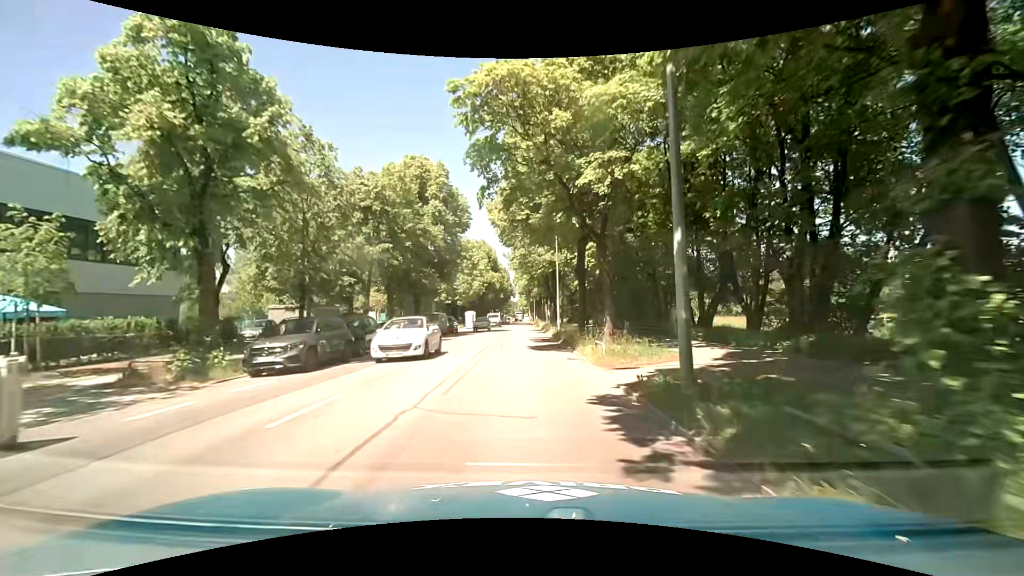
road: secondary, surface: asphalt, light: Day
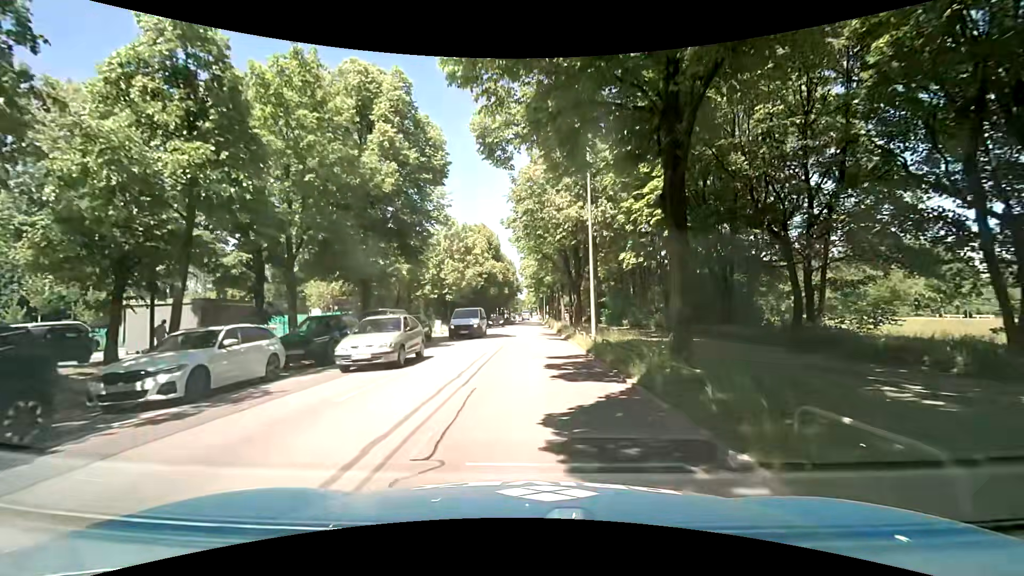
(-0.2, +15.9) m; 0°
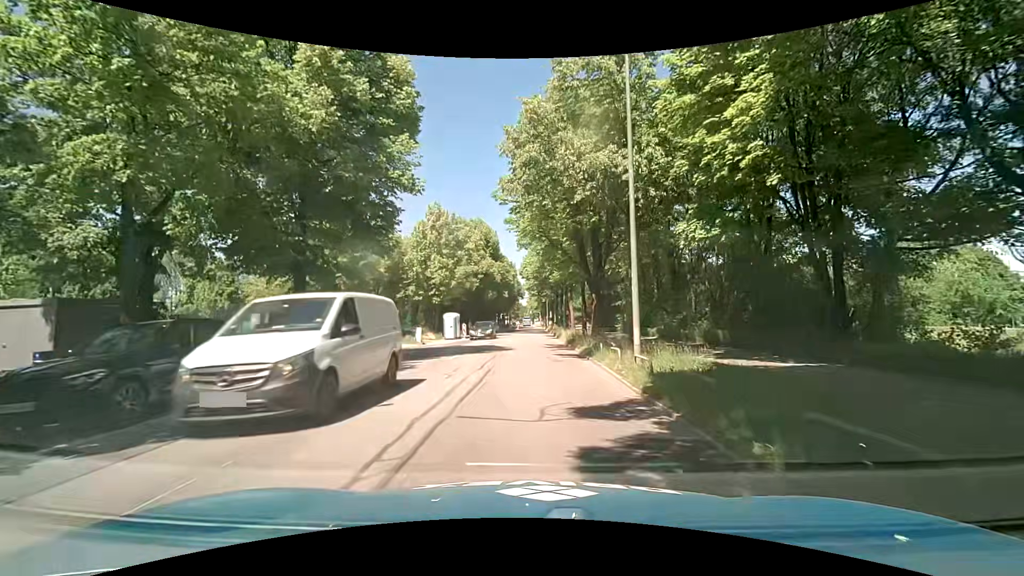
(-0.2, +8.4) m; -1°
(0, +10) (0, +20) (0, +30) (0, +40) (0, +50) (0, +60) (0, +70) (0, +80) (0, +90) (0, +100) m
